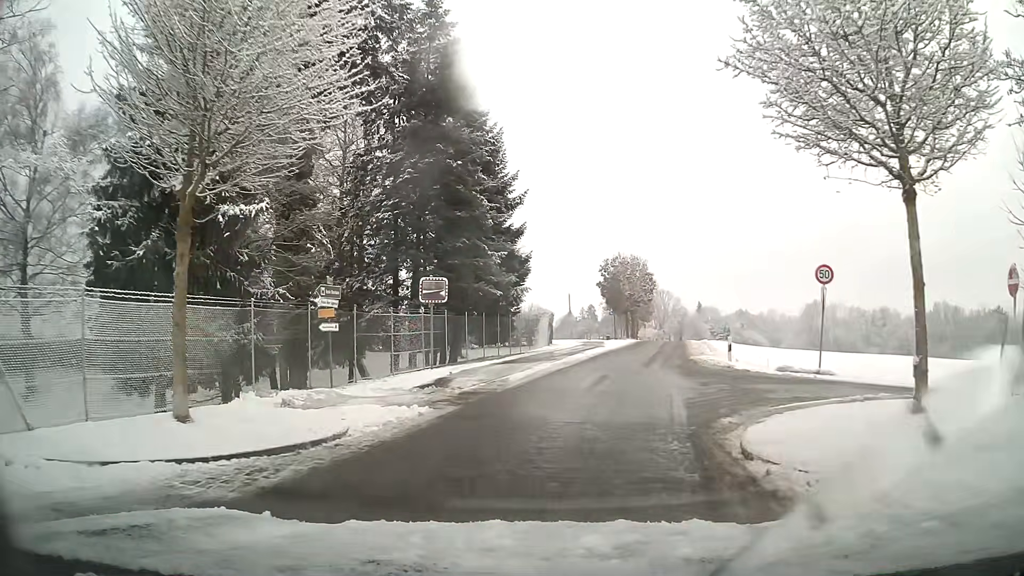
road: residential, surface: asphalt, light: Day
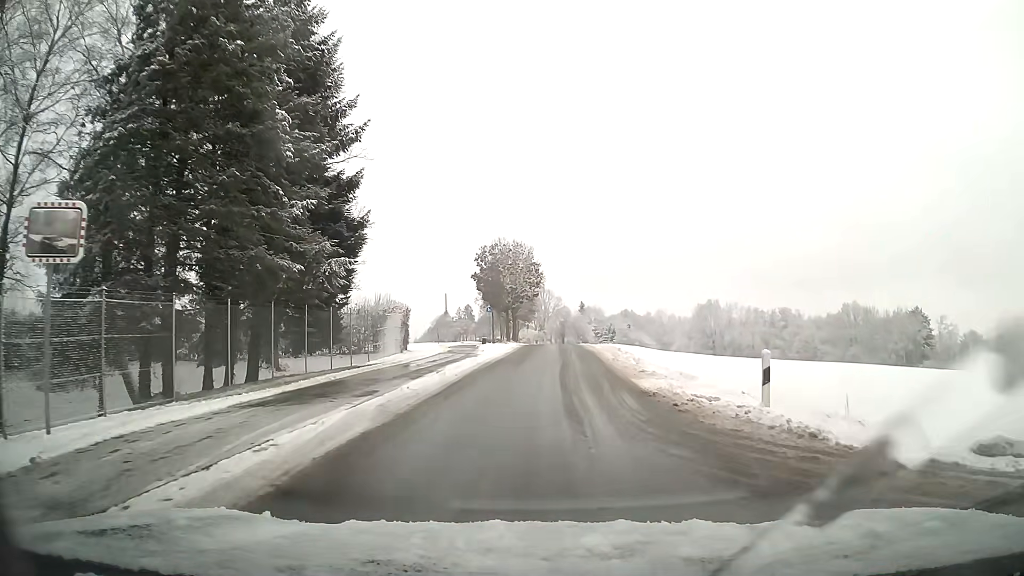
(+1.3, +14.3) m; +9°
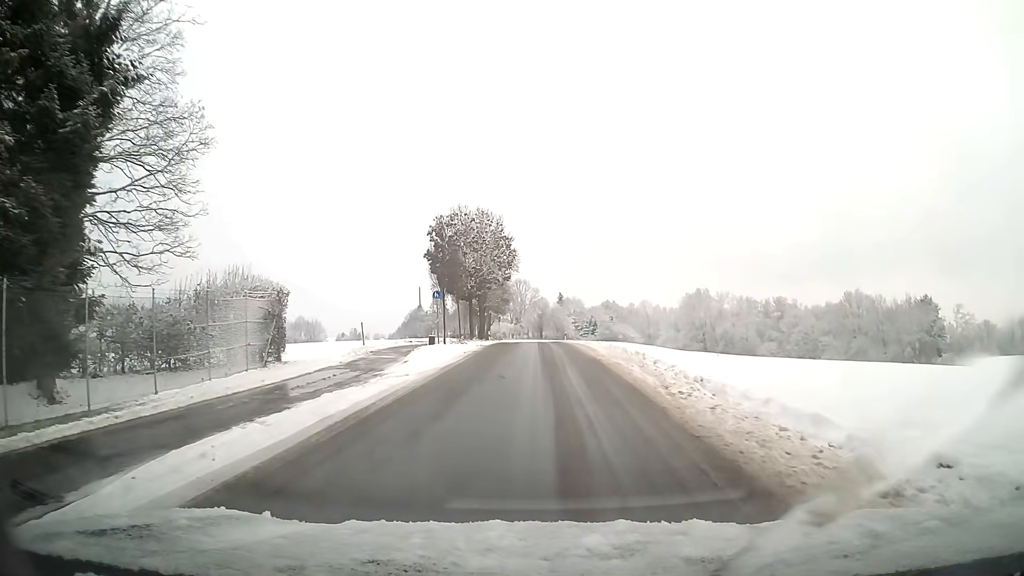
(+0.3, +16.2) m; +2°
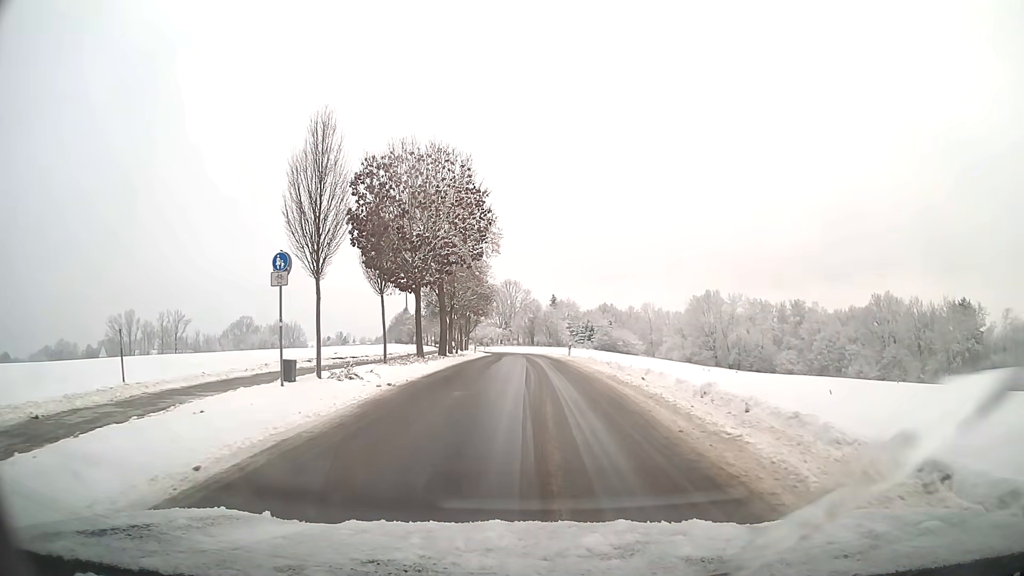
(+0.2, +21.4) m; +1°
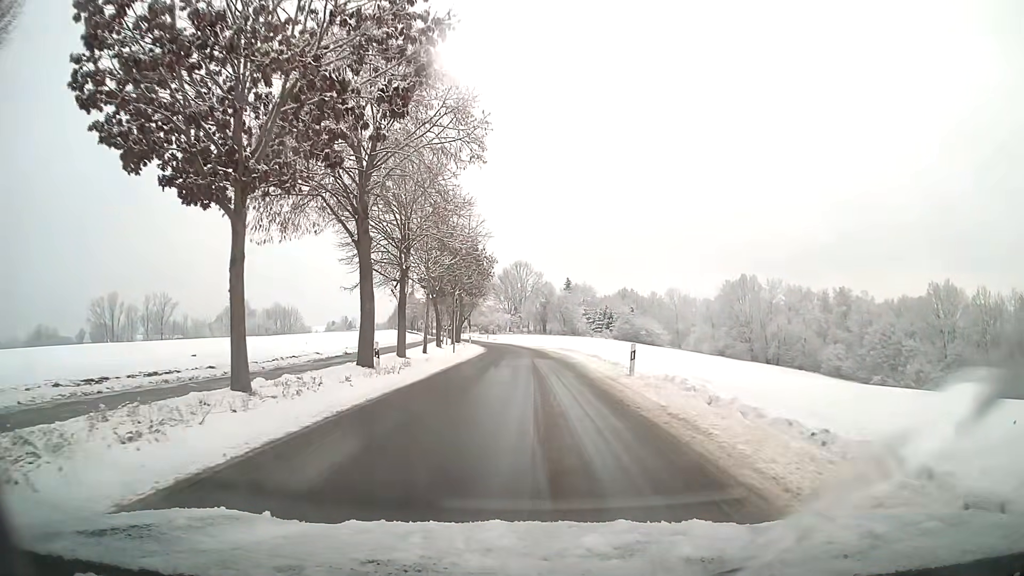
(-0.2, +22.3) m; -1°
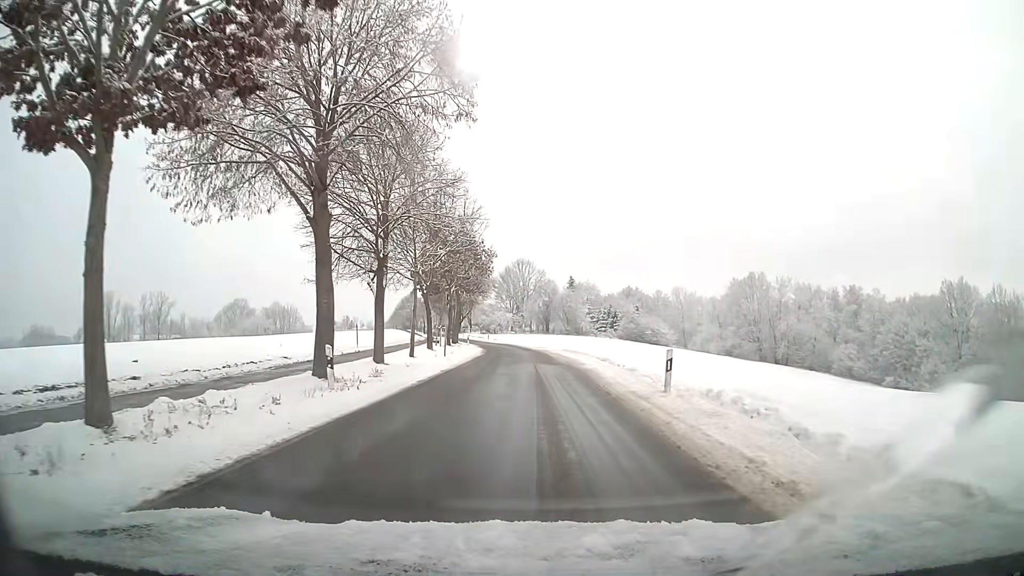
(0.0, +4.6) m; 0°
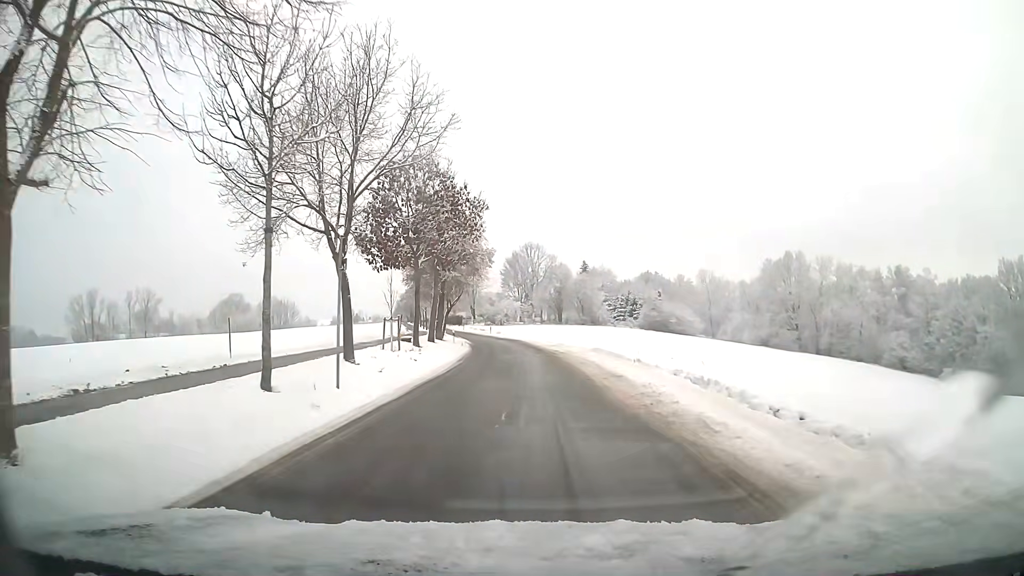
(-0.1, +18.6) m; -1°
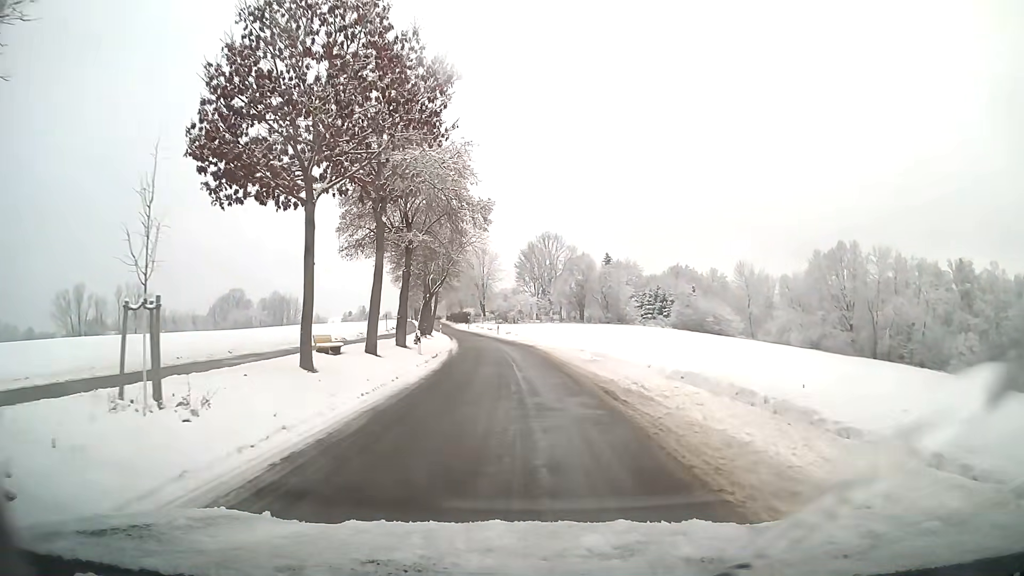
(-0.2, +18.8) m; -1°
(0, +10) (-1, +20) (-1, +30) (-2, +40) (-3, +50) (-5, +60) (-6, +70) (-8, +79) (-10, +89) (-12, +99) m
